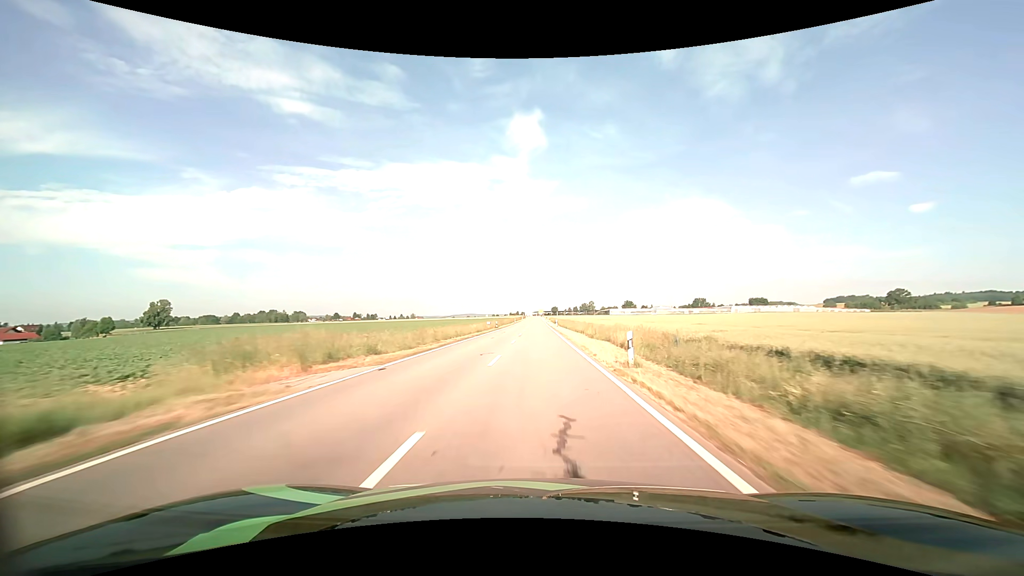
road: tertiary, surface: asphalt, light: Day
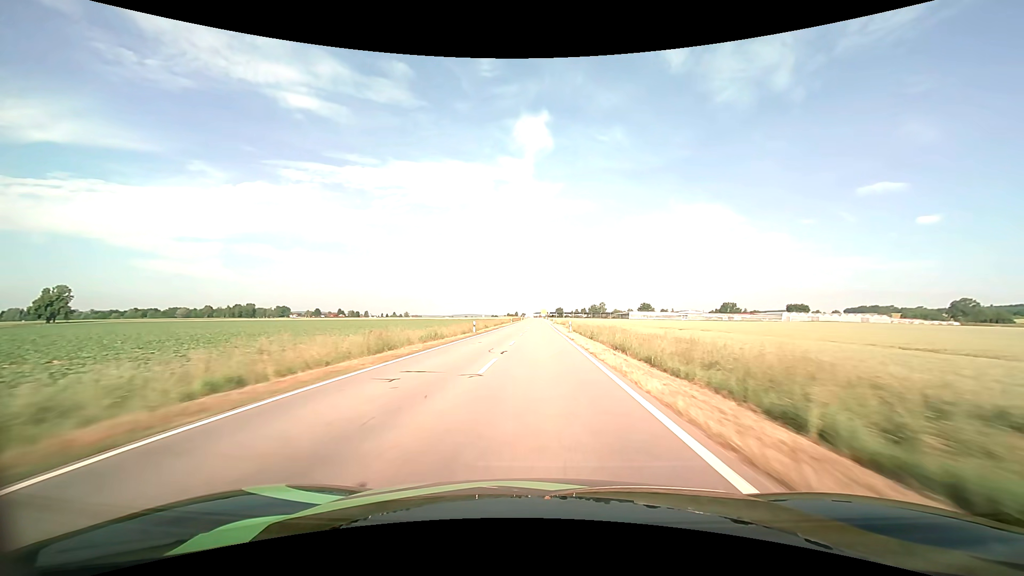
(-0.1, +77.3) m; 0°
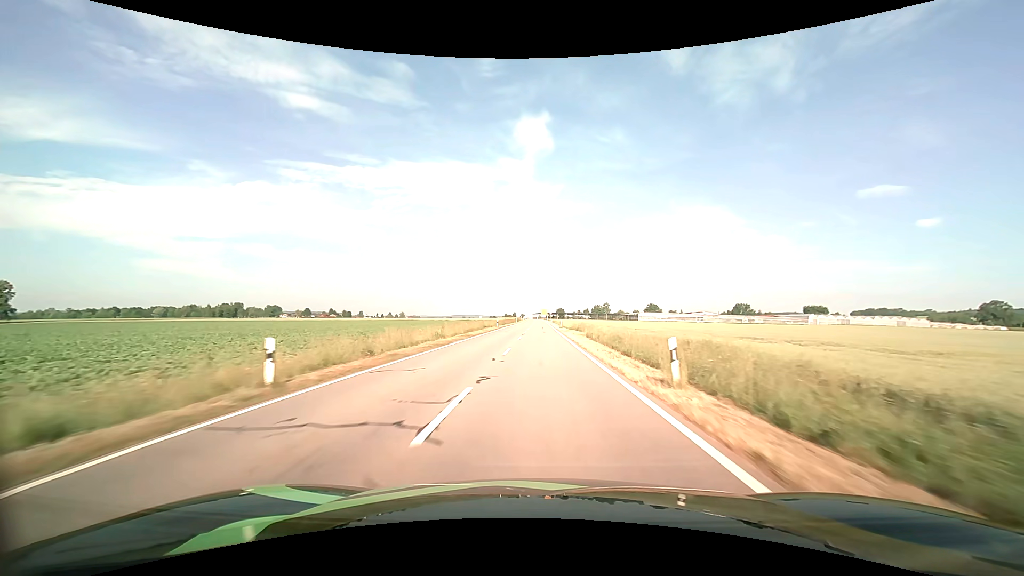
(0.0, +30.9) m; 0°
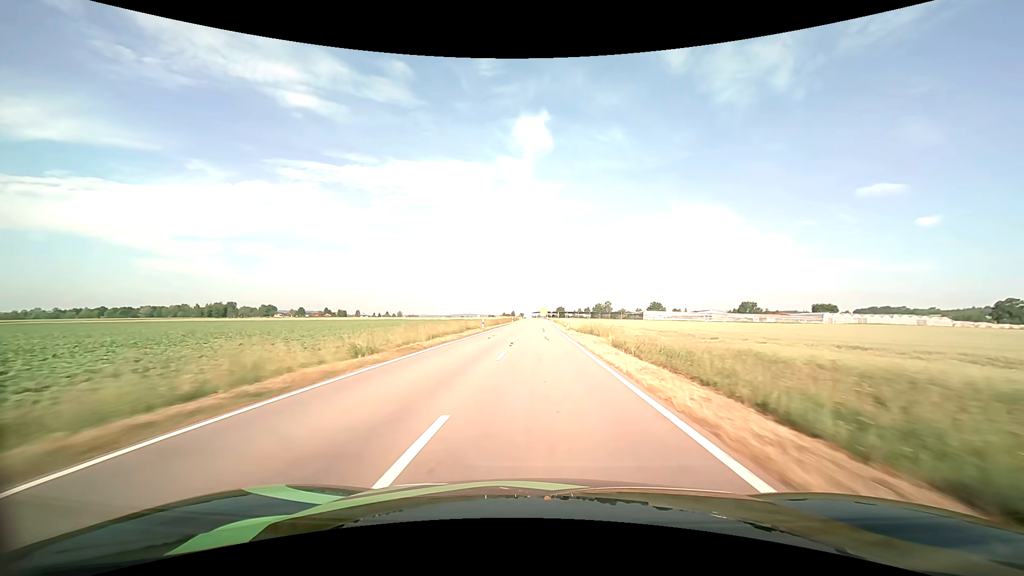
(0.0, +15.4) m; 0°
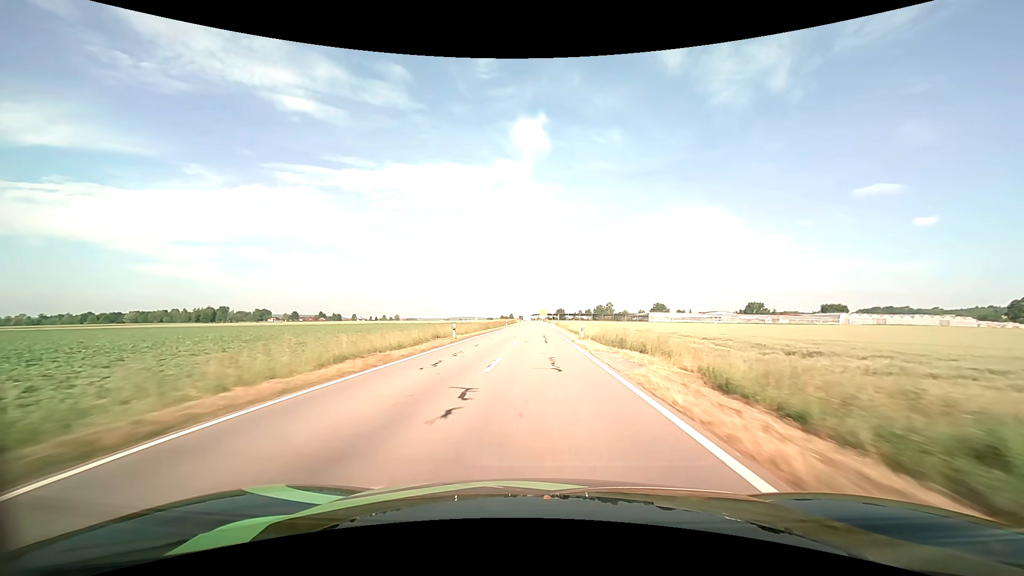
(0.0, +15.5) m; 0°
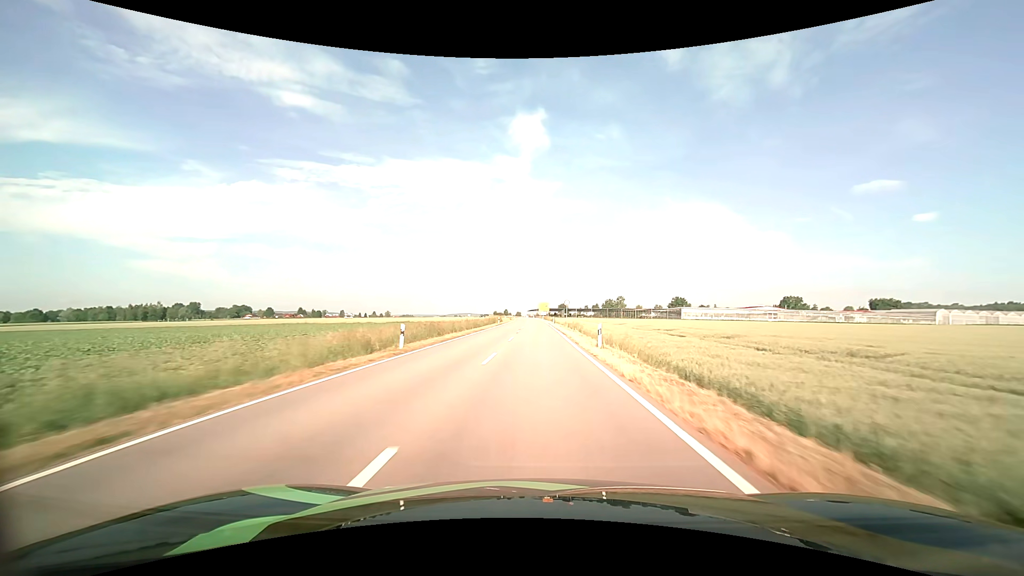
(+0.2, +60.9) m; 0°
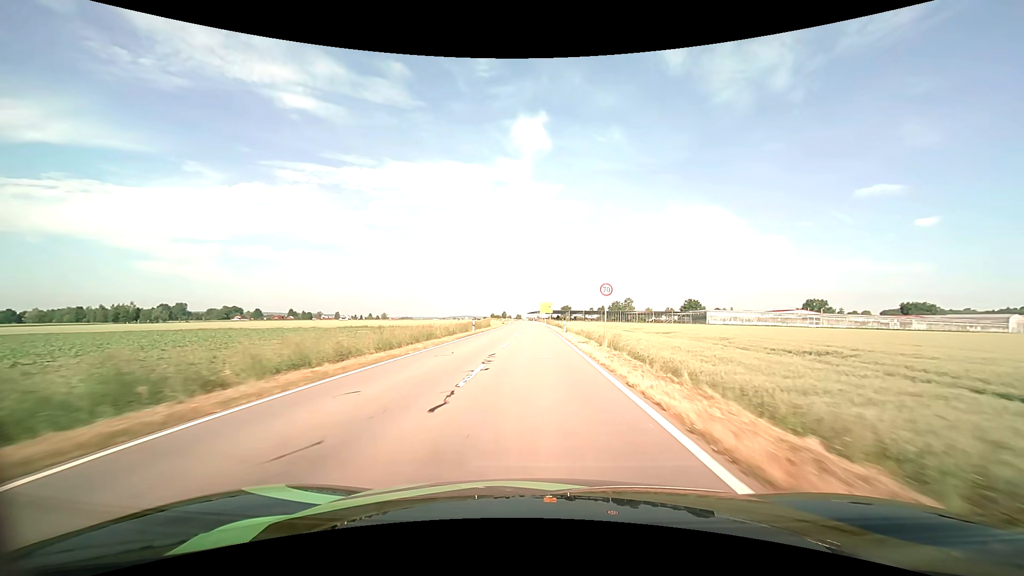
(0.0, +28.4) m; 0°
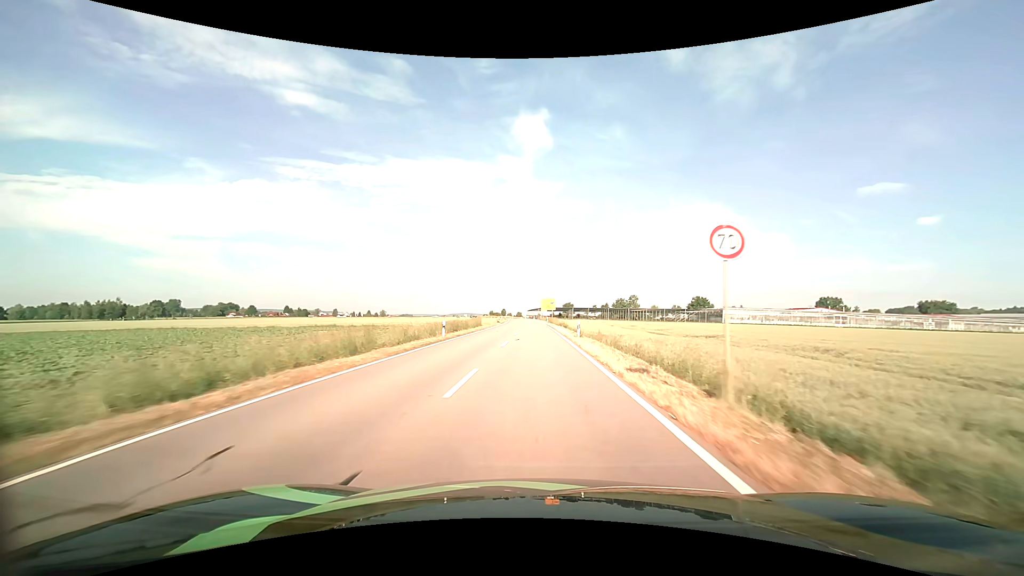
(0.0, +13.8) m; 0°
(0, +10) (0, +20) (0, +30) (0, +40) (0, +50) (0, +60) (-1, +70) (-1, +80) (-1, +90) (-2, +100) m
